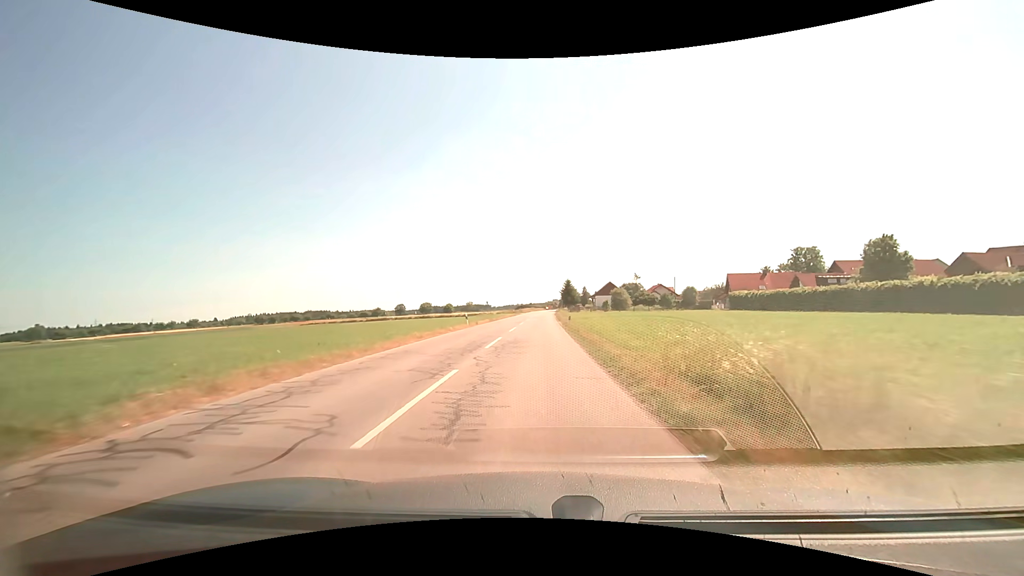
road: tertiary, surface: asphalt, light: Day
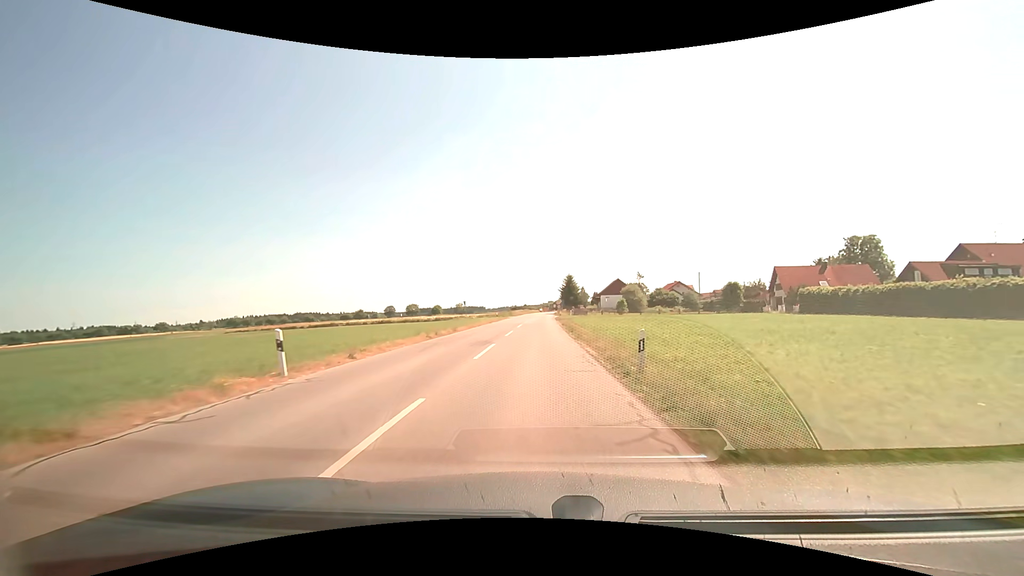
(+0.2, +27.4) m; +1°
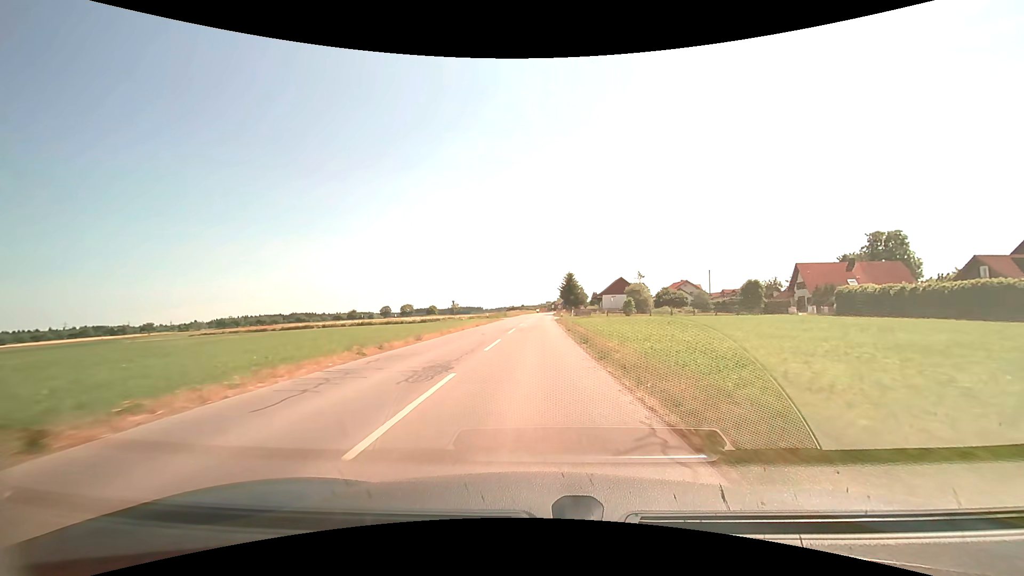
(0.0, +9.0) m; 0°
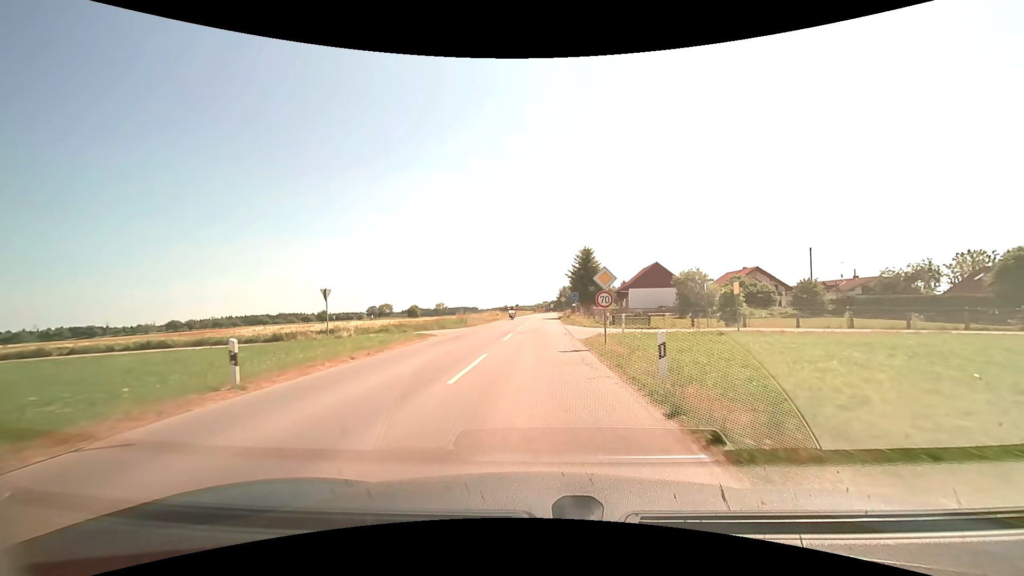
(+0.2, +43.4) m; 0°
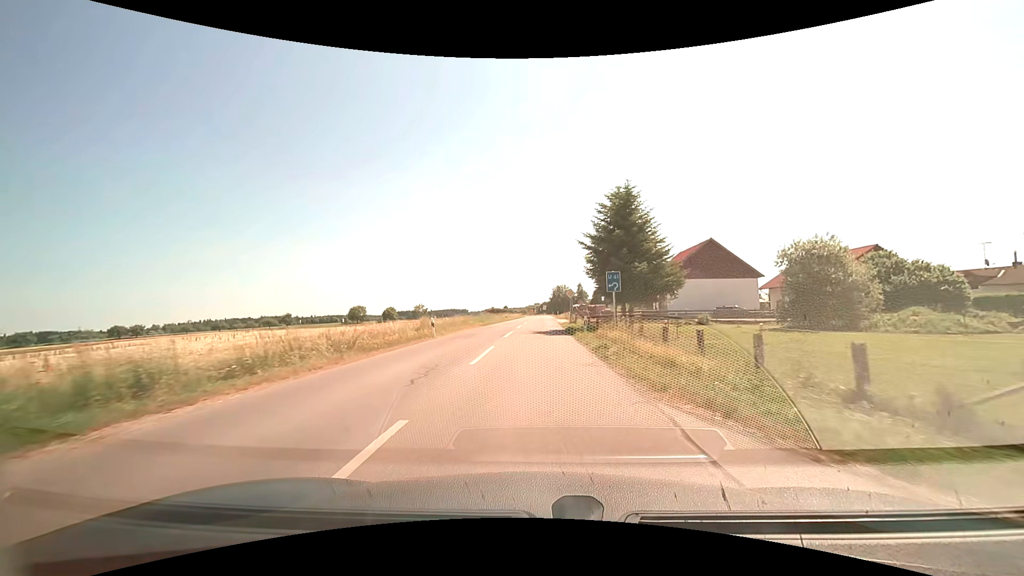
(+0.4, +32.7) m; +1°
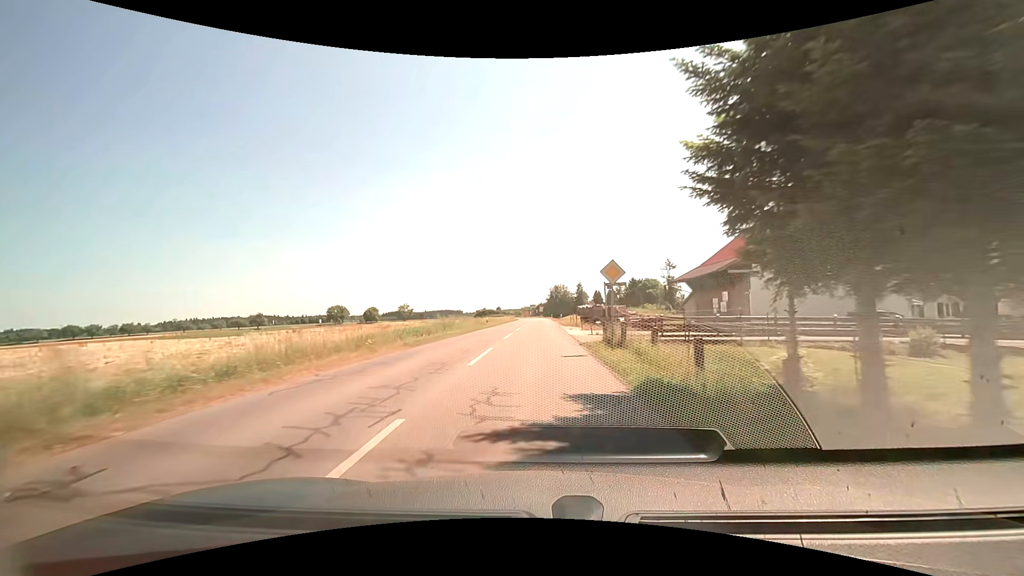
(+0.1, +23.9) m; 0°
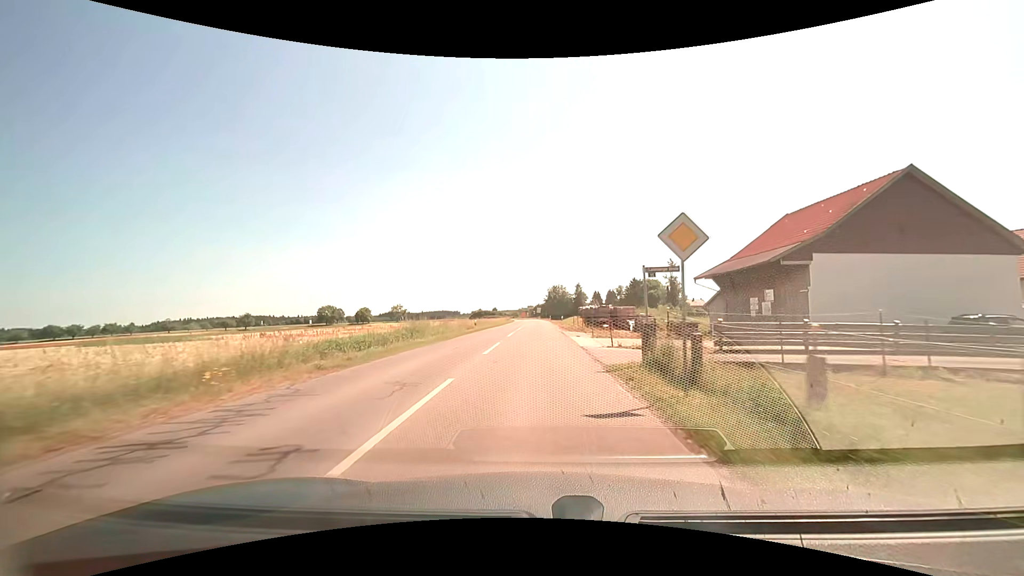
(0.0, +8.0) m; 0°
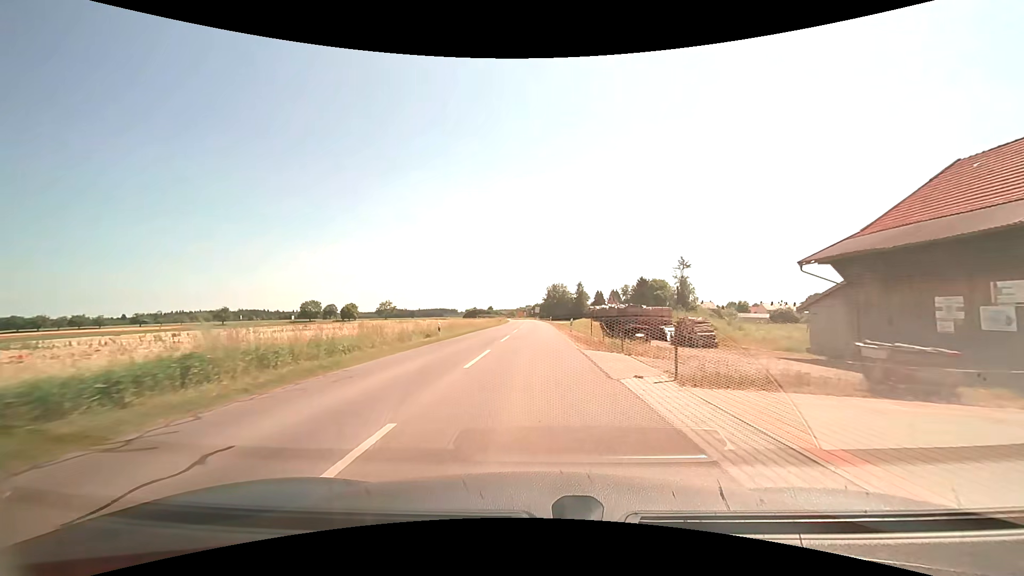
(+0.1, +16.1) m; 0°
(0, +10) (0, +20) (0, +30) (0, +40) (0, +50) (0, +60) (0, +70) (0, +80) (0, +90) (0, +100) m
